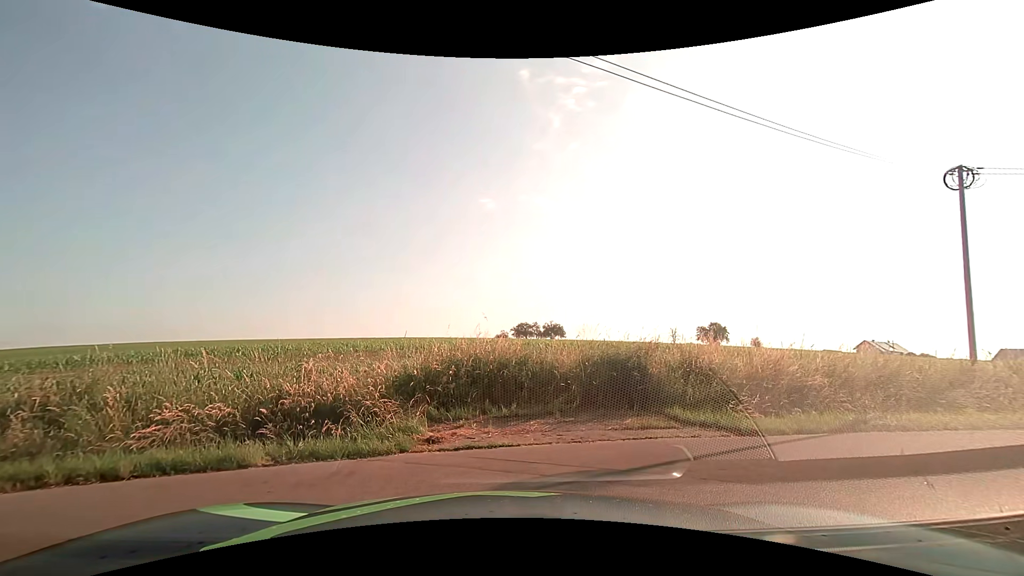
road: unclassified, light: Day
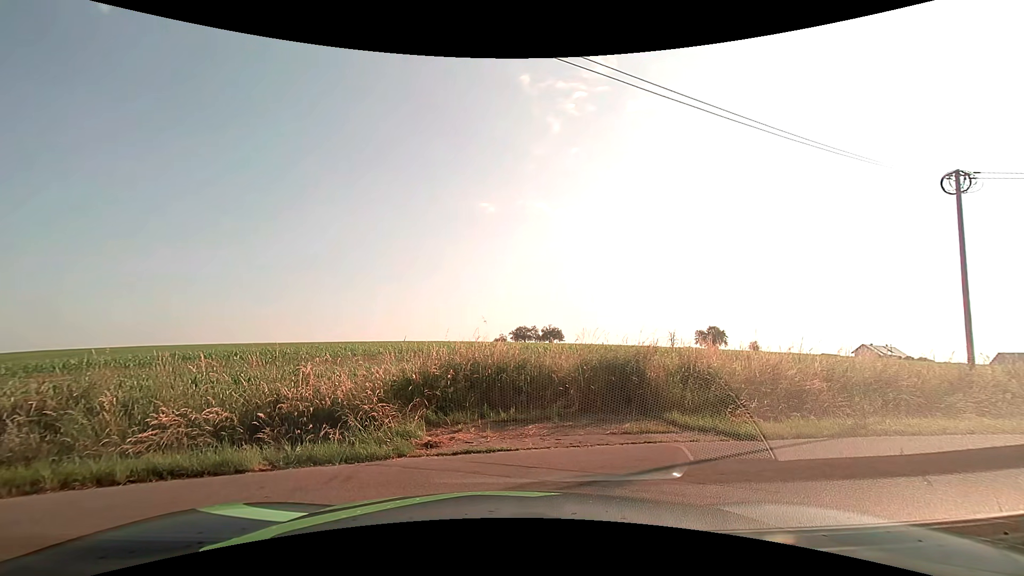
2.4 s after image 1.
(0.0, +0.2) m; 0°
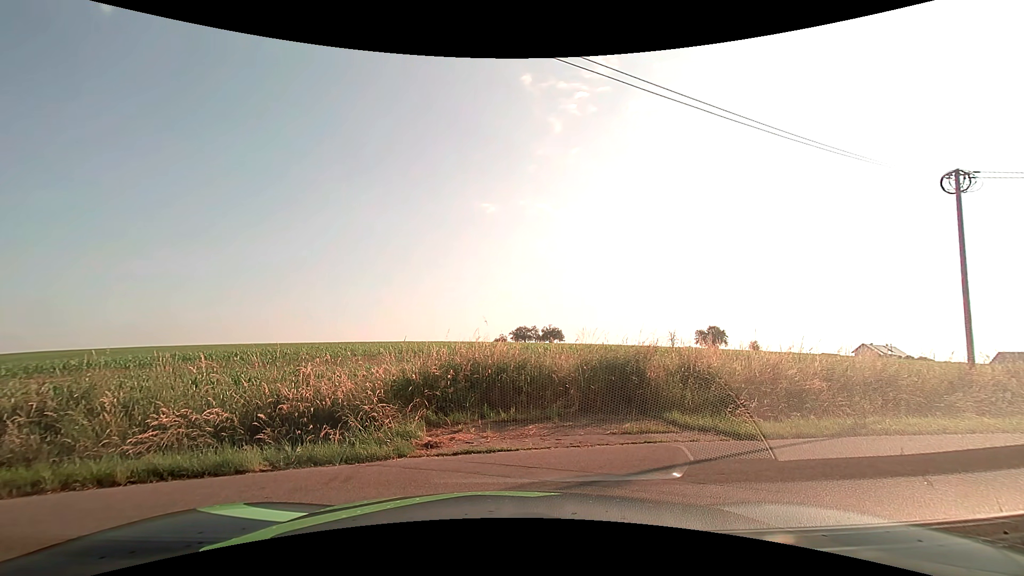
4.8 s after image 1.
(0.0, +0.1) m; 0°
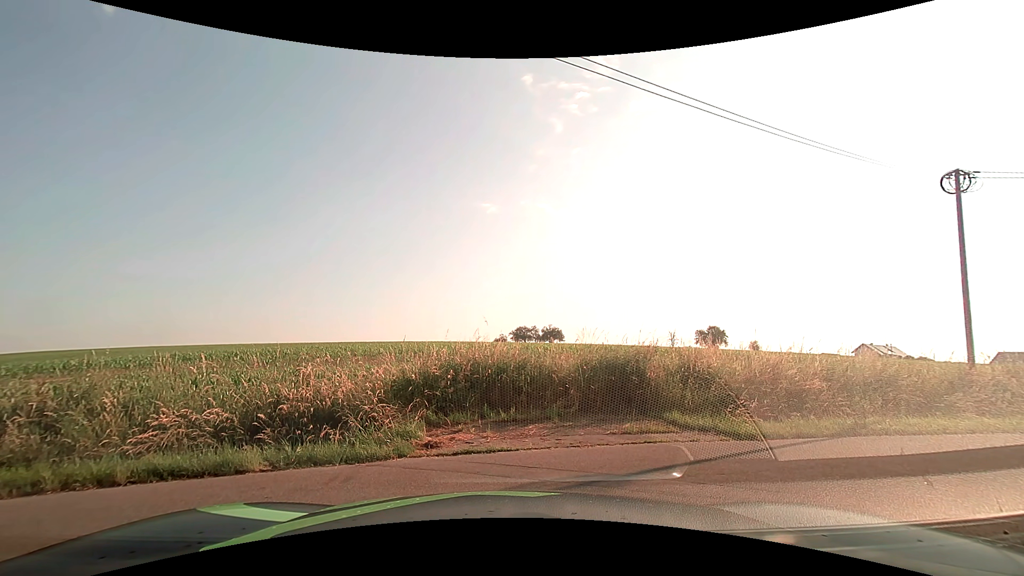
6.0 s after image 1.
(0.0, 0.0) m; 0°
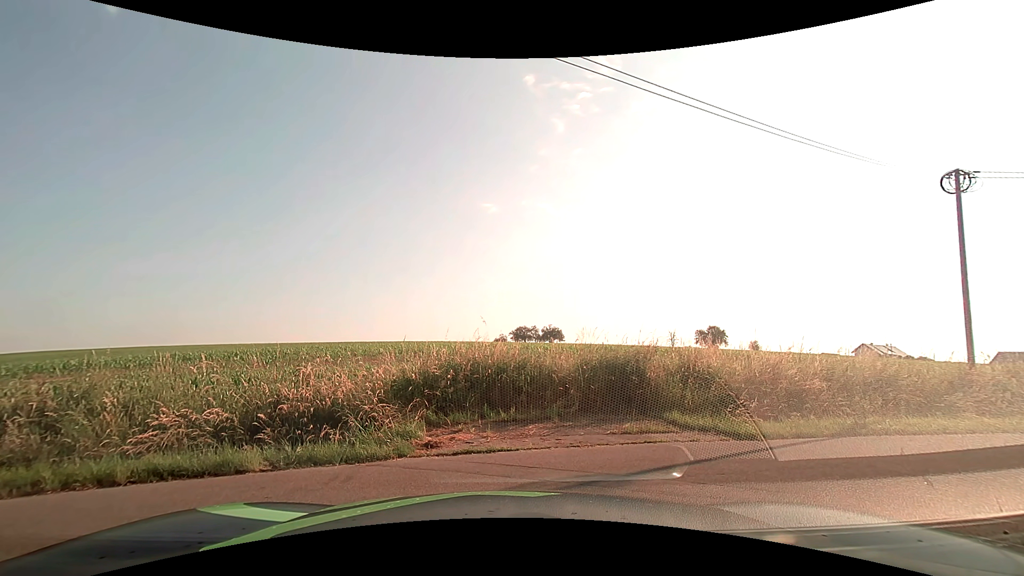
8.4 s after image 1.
(0.0, 0.0) m; 0°
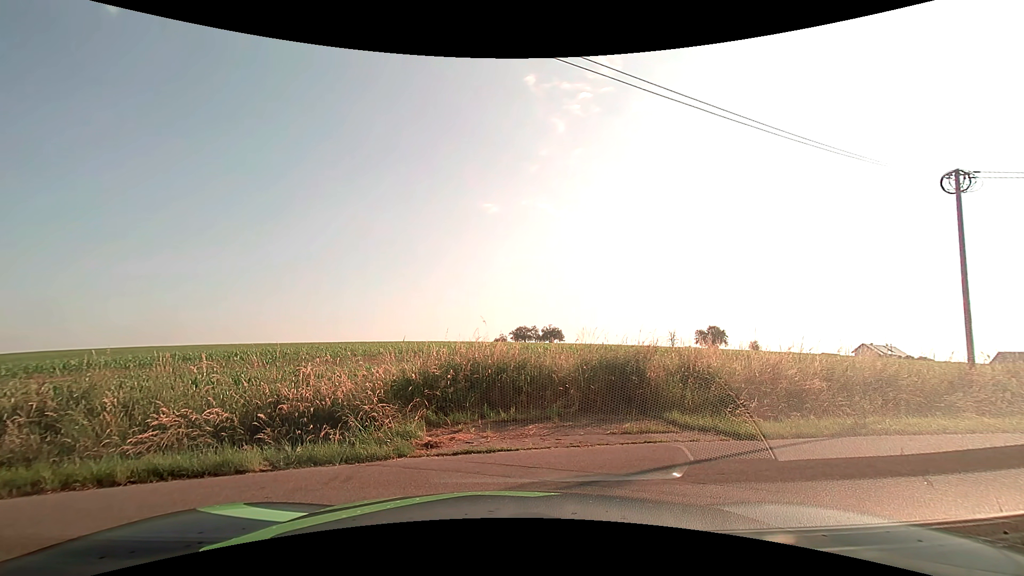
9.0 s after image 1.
(0.0, 0.0) m; 0°
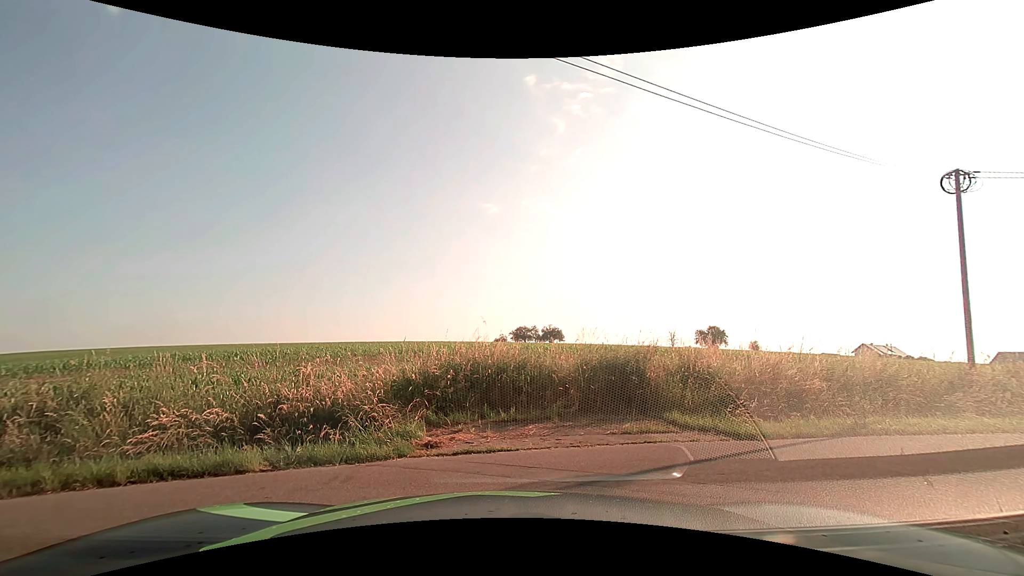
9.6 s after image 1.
(0.0, 0.0) m; 0°
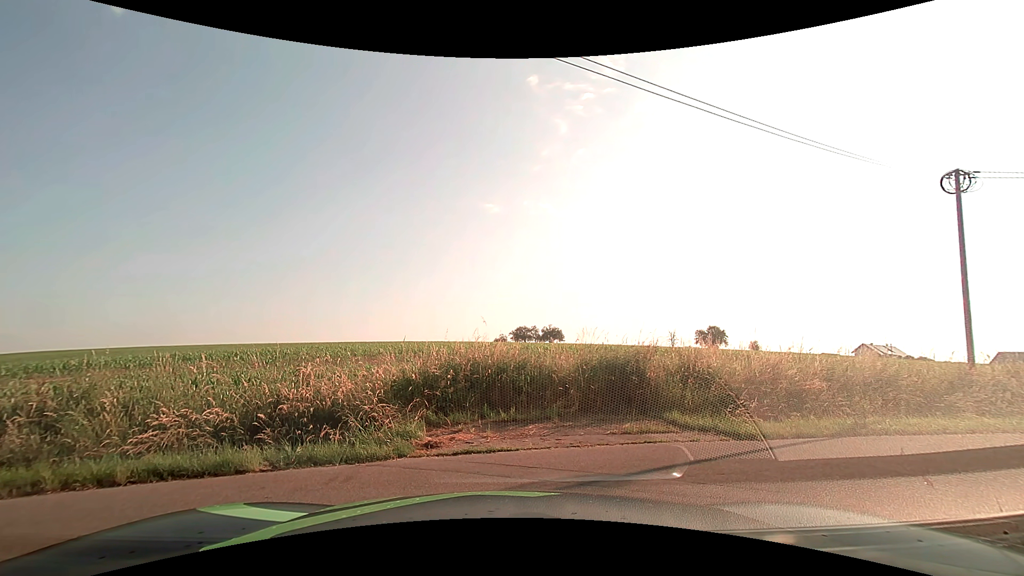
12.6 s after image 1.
(0.0, 0.0) m; 0°
